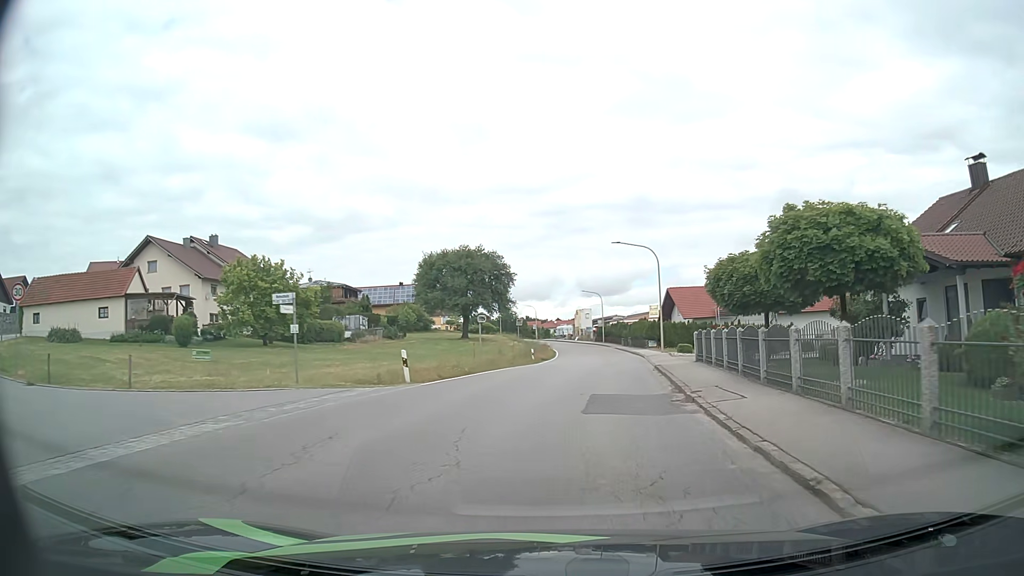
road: secondary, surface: asphalt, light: Day
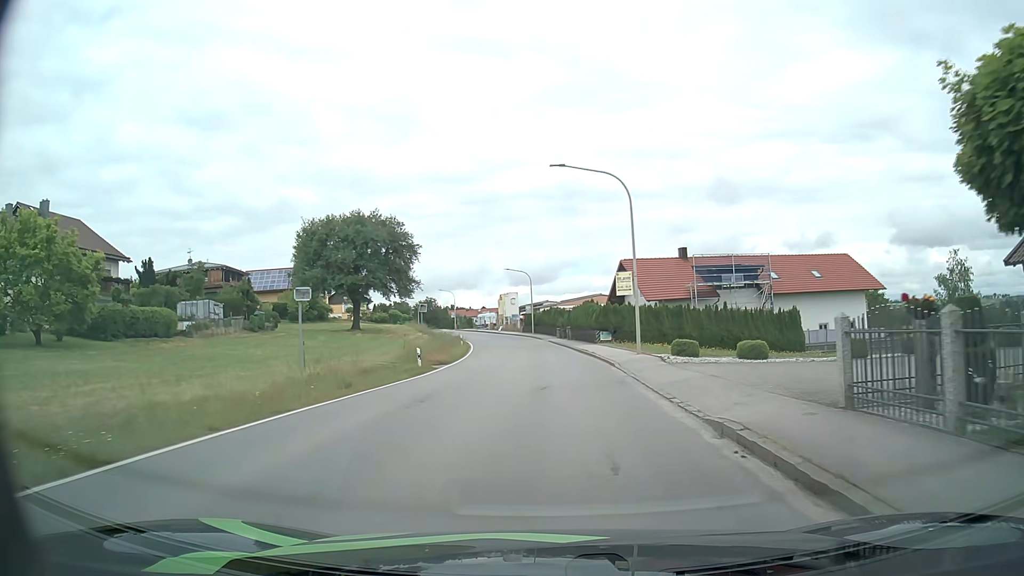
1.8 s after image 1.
(+1.2, +18.6) m; +7°
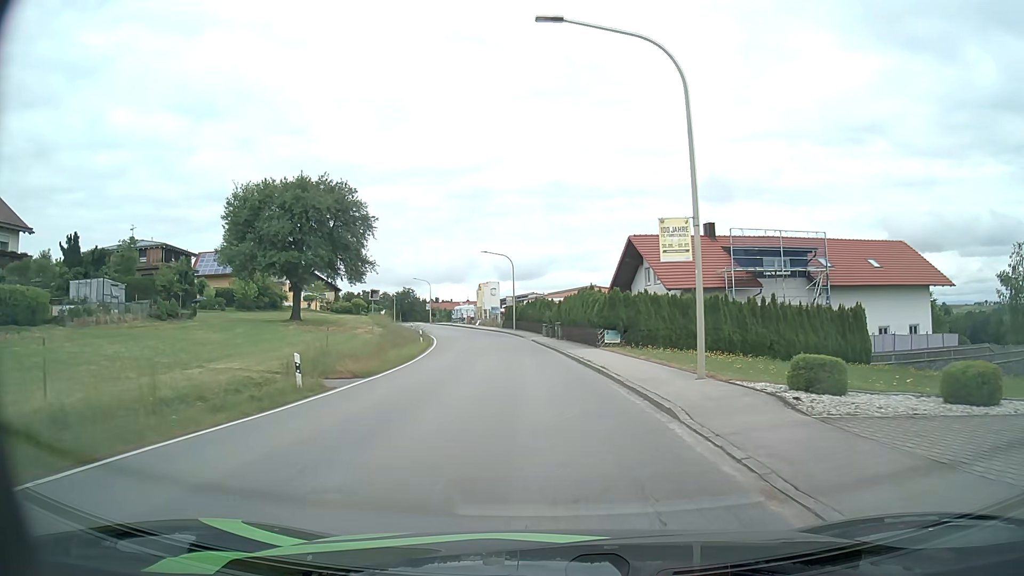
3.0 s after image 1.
(+0.2, +12.6) m; +1°
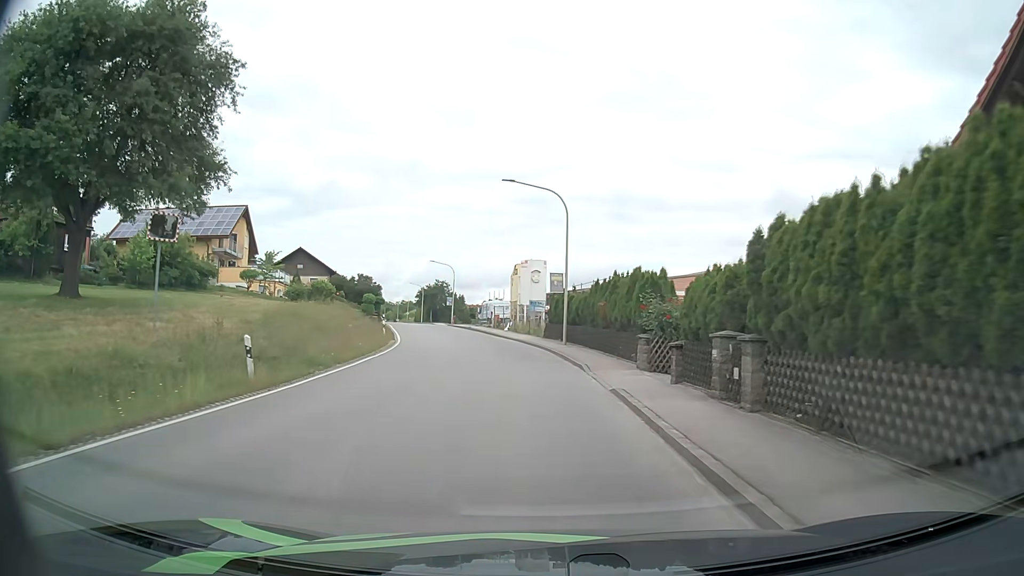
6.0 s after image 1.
(-1.2, +32.3) m; -5°
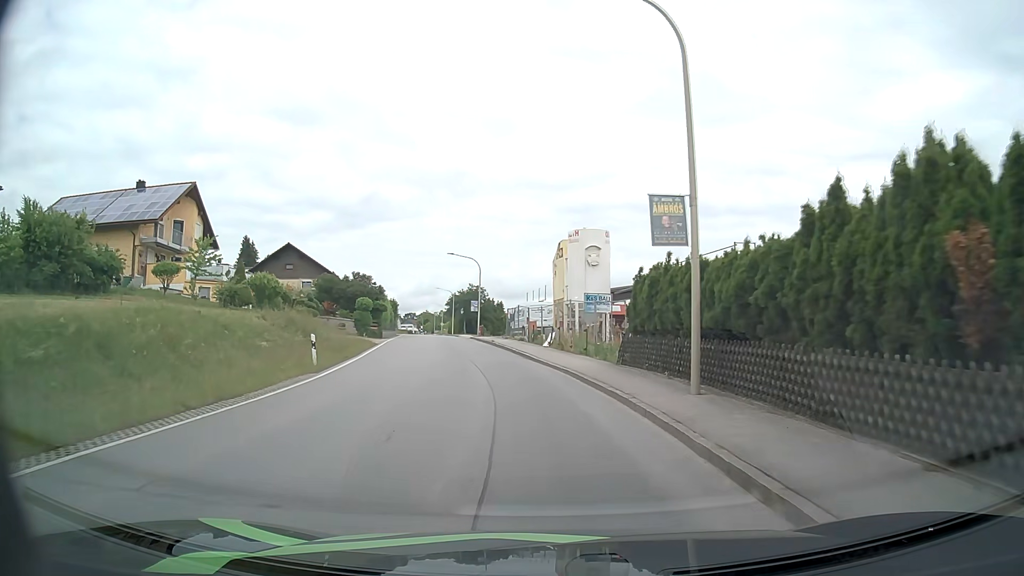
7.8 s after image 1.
(-0.7, +19.5) m; -4°
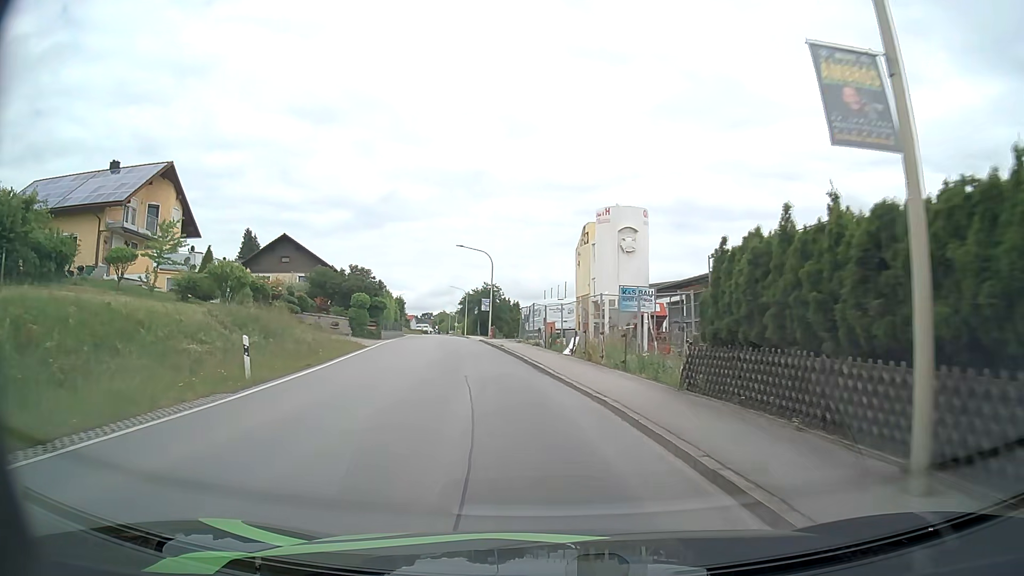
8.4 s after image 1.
(-0.1, +6.4) m; -2°
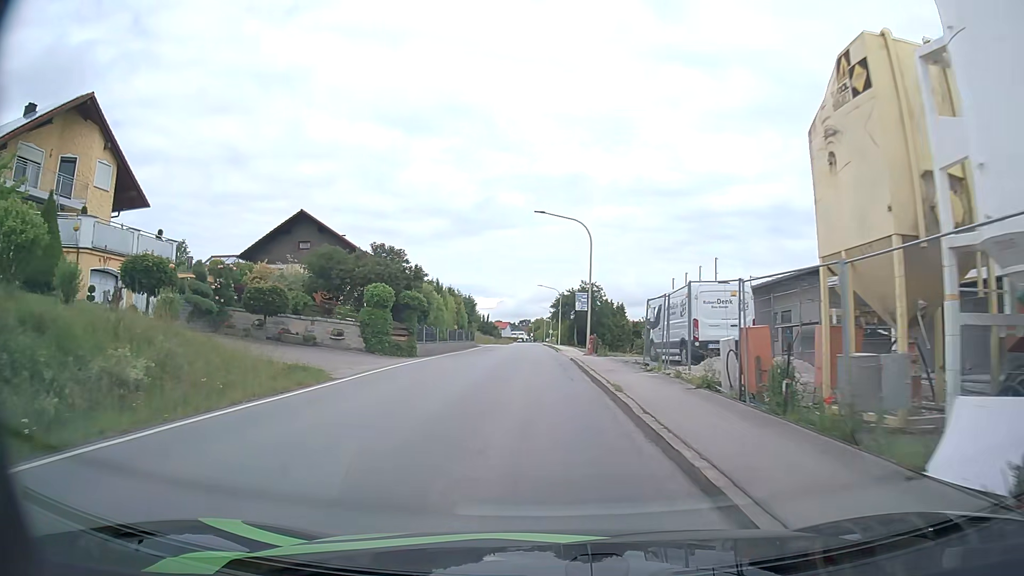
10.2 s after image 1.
(-1.2, +18.9) m; -8°
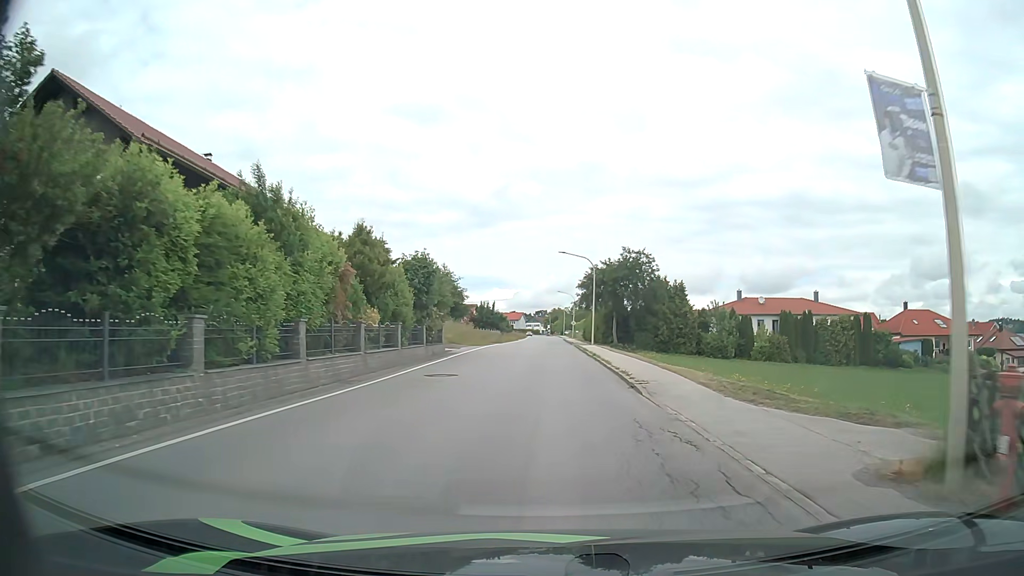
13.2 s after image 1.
(-1.0, +30.3) m; -2°
(0, +10) (0, +20) (0, +30) (+1, +40) (+1, +50) (+1, +60) (+1, +70) (+1, +80) (0, +90) (0, +100) m
